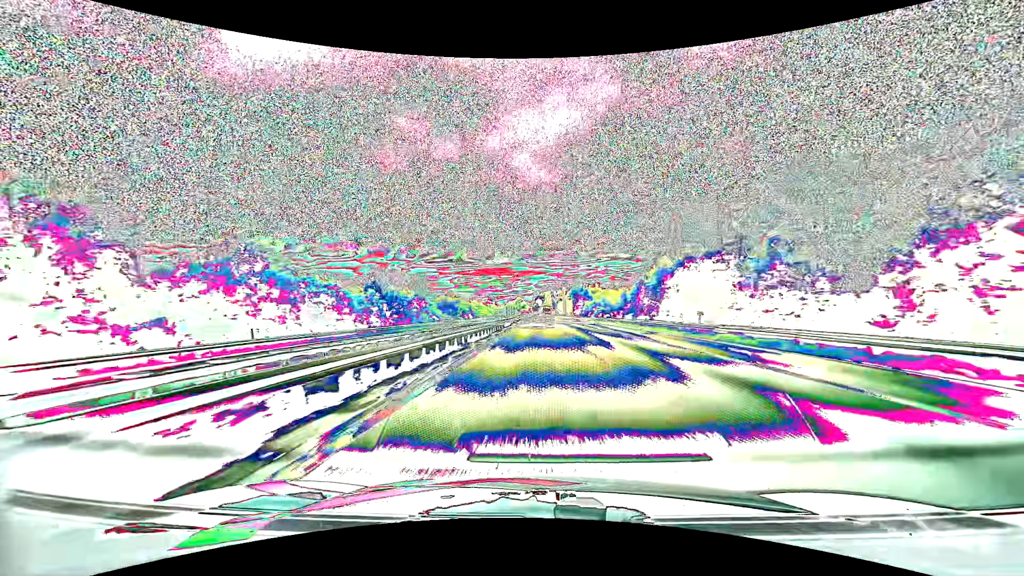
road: motorway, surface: asphalt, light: Day
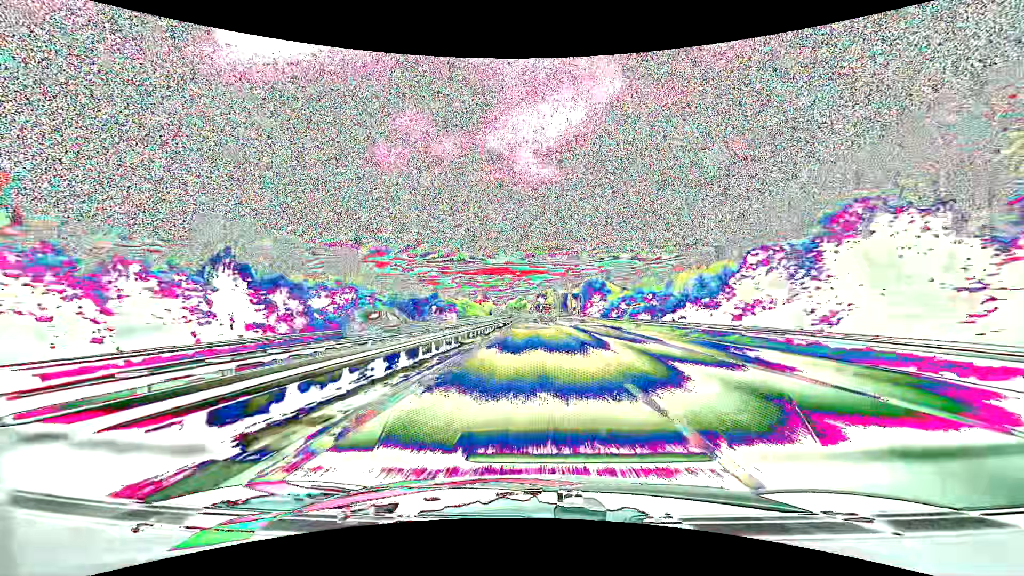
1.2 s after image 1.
(-0.1, +43.9) m; 0°
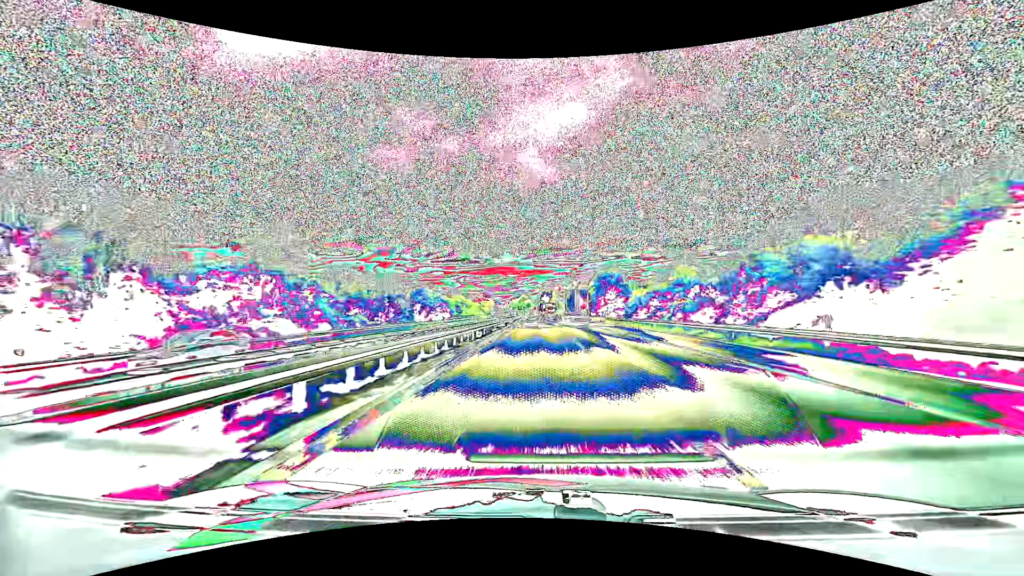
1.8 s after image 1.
(-0.1, +21.8) m; 0°
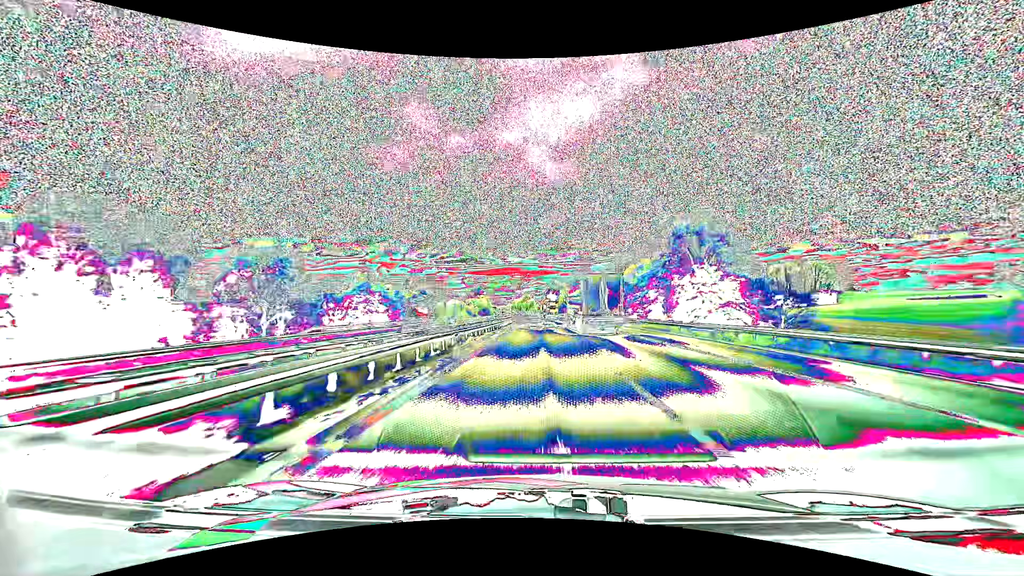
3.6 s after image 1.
(-0.4, +65.0) m; -1°
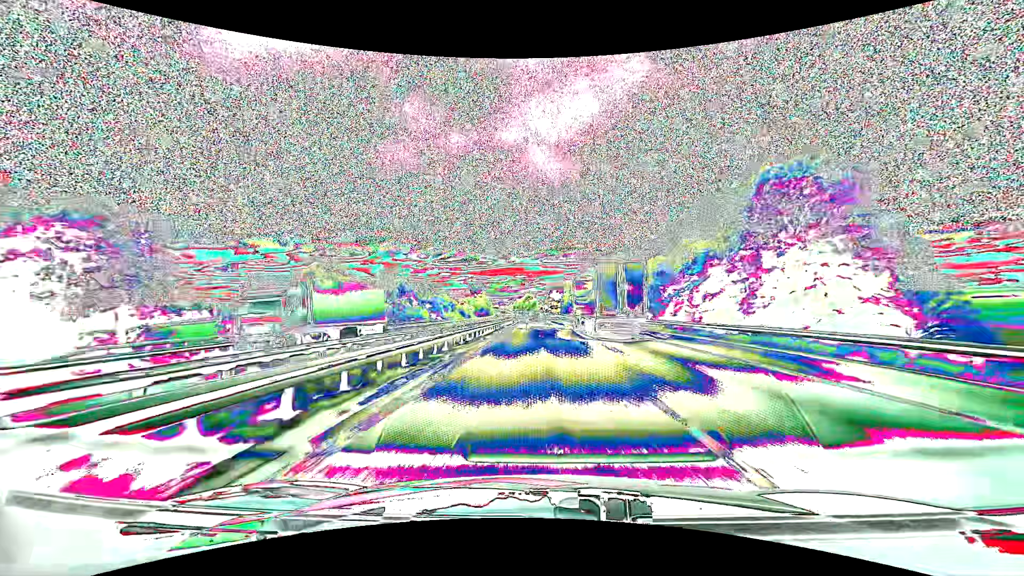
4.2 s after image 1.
(0.0, +21.5) m; 0°
(0, +10) (0, +20) (0, +30) (0, +40) (0, +50) (0, +60) (-1, +70) (-1, +80) (-1, +90) (-1, +100) m
